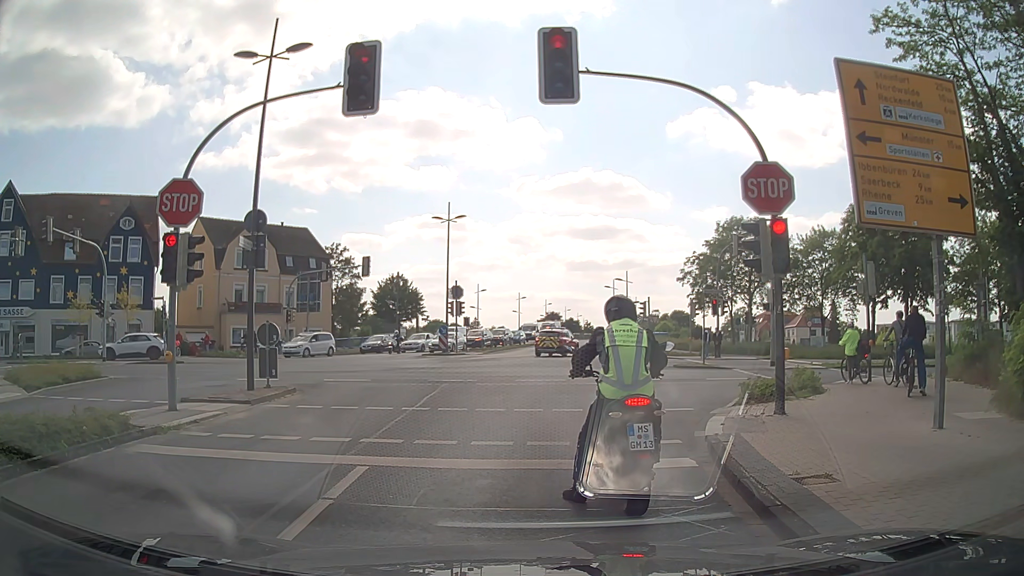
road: residential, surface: asphalt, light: Day
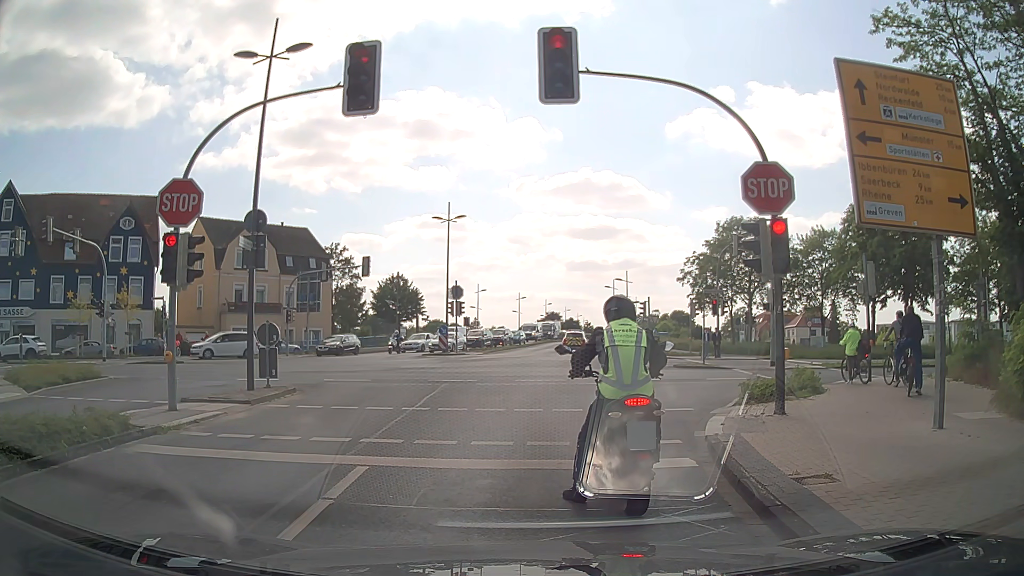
(0.0, 0.0) m; 0°
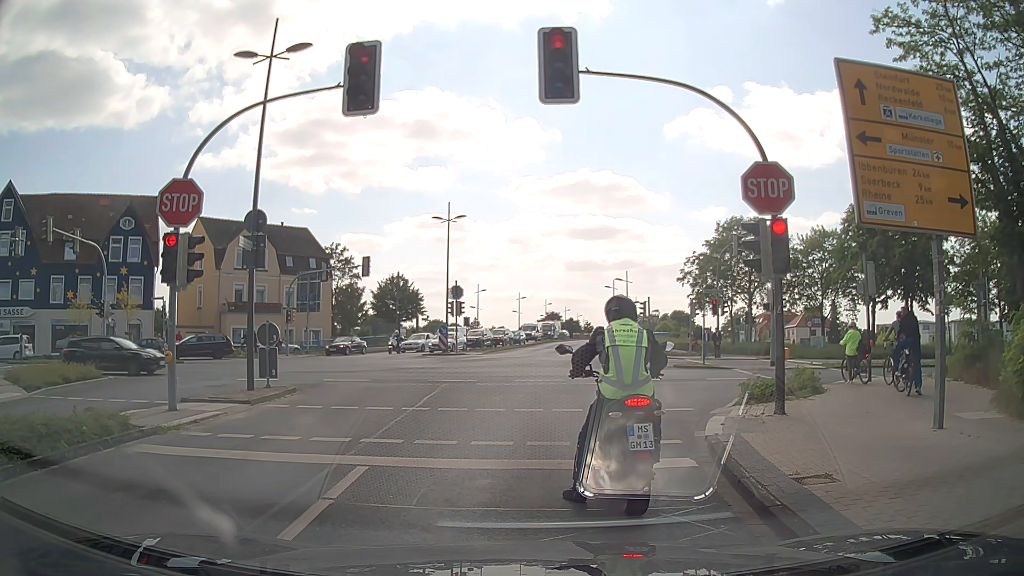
(0.0, 0.0) m; 0°
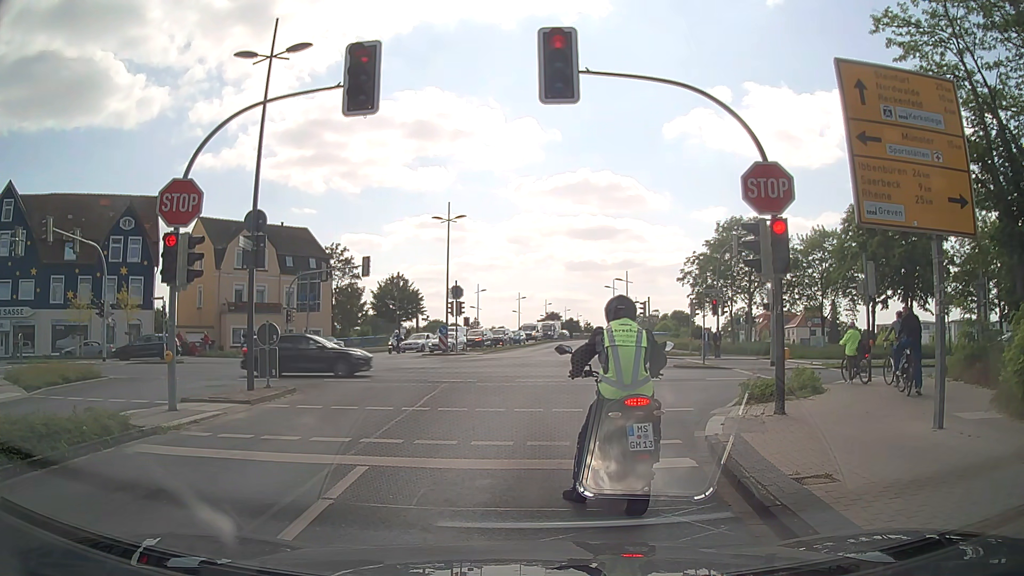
(0.0, 0.0) m; 0°
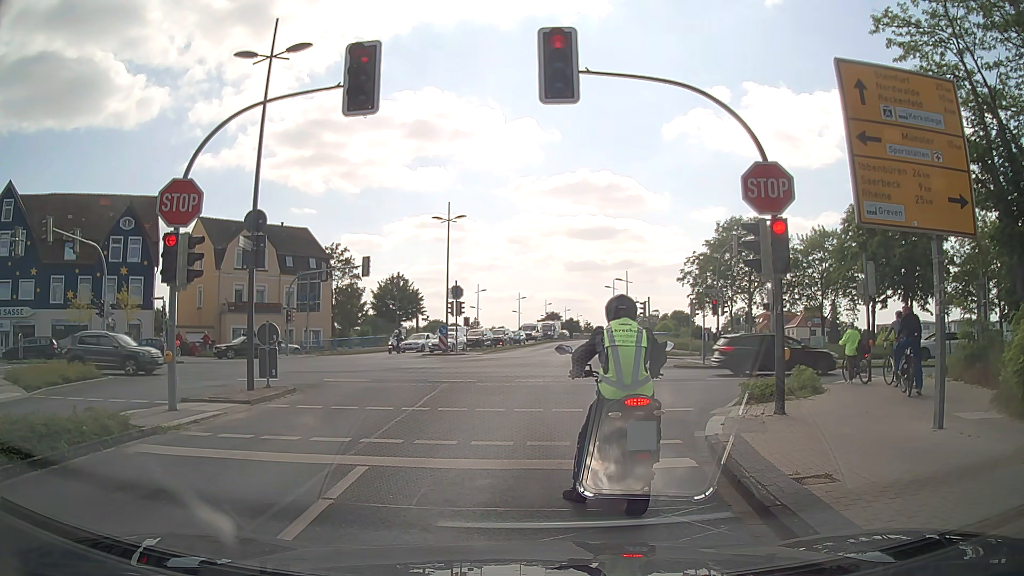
(0.0, 0.0) m; 0°
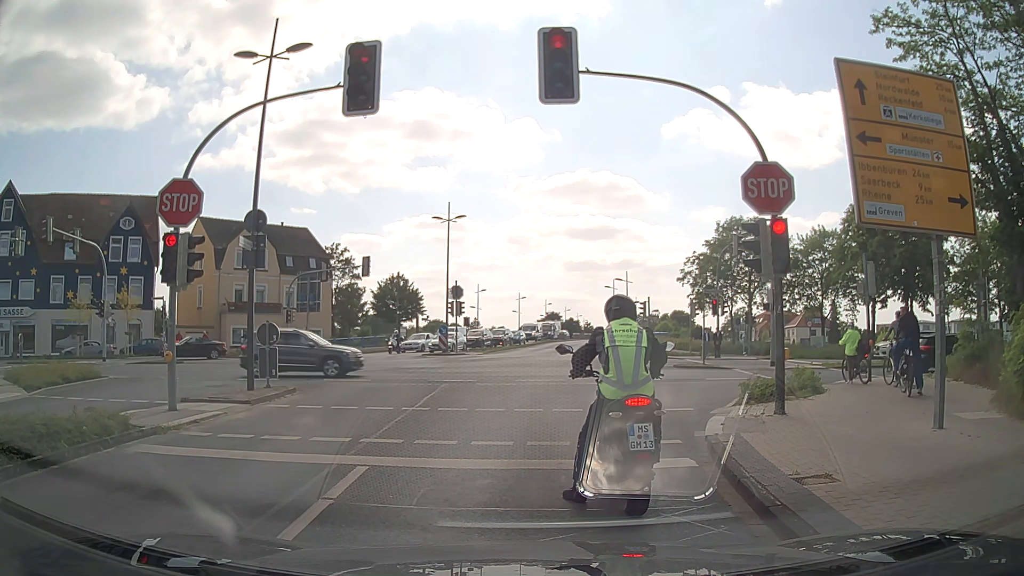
(0.0, 0.0) m; 0°
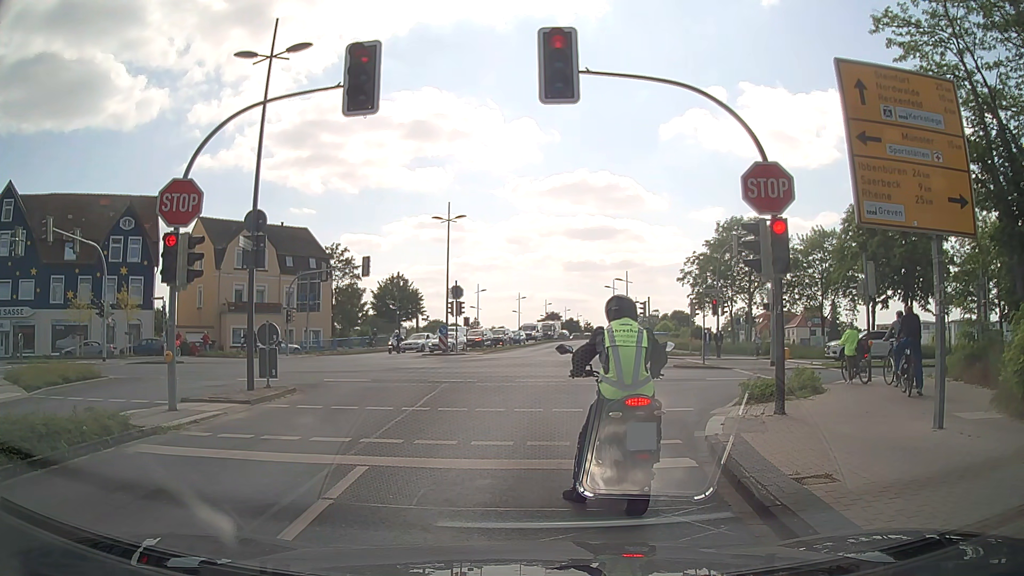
(0.0, 0.0) m; 0°
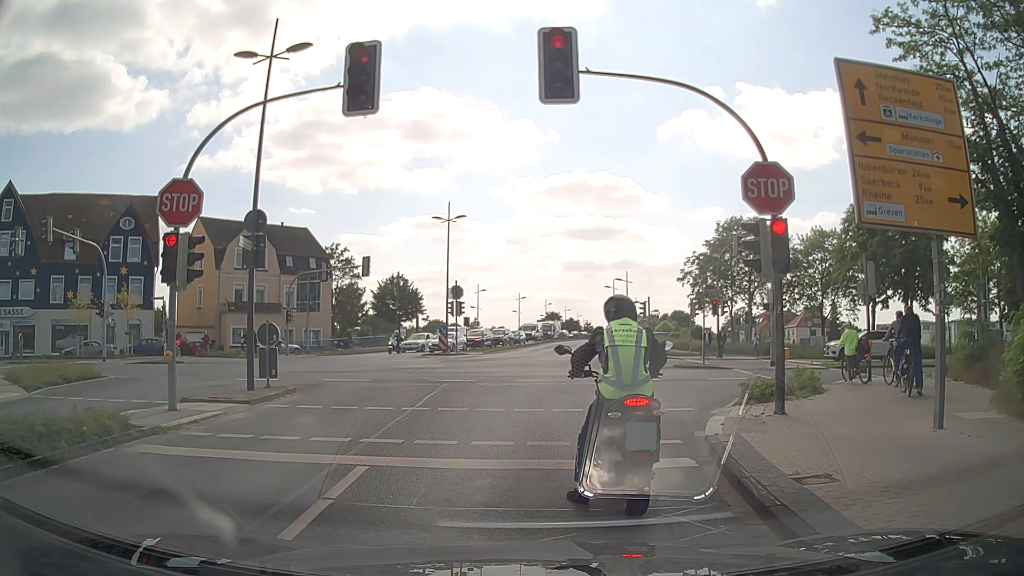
(0.0, 0.0) m; 0°
